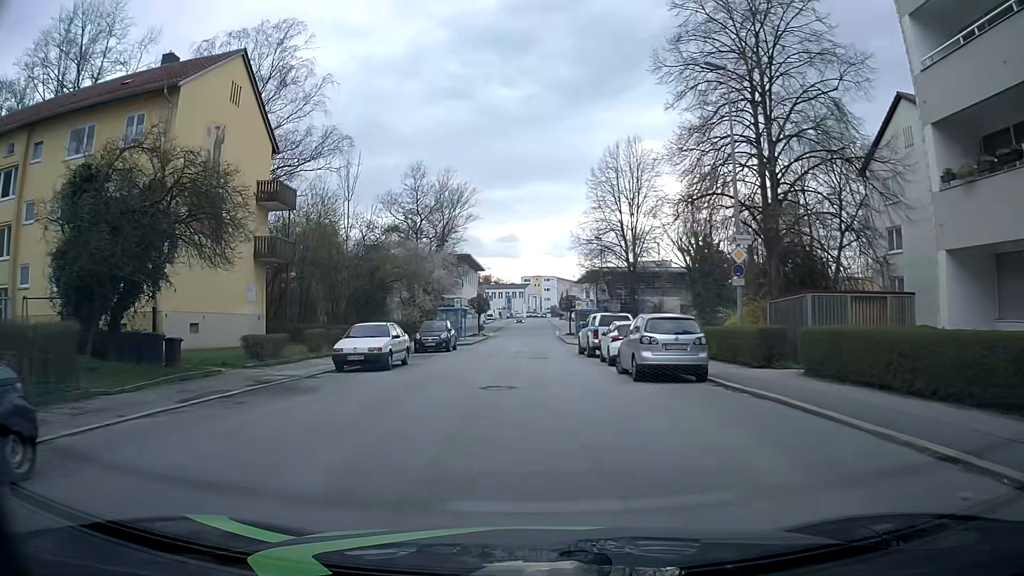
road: tertiary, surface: asphalt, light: Day
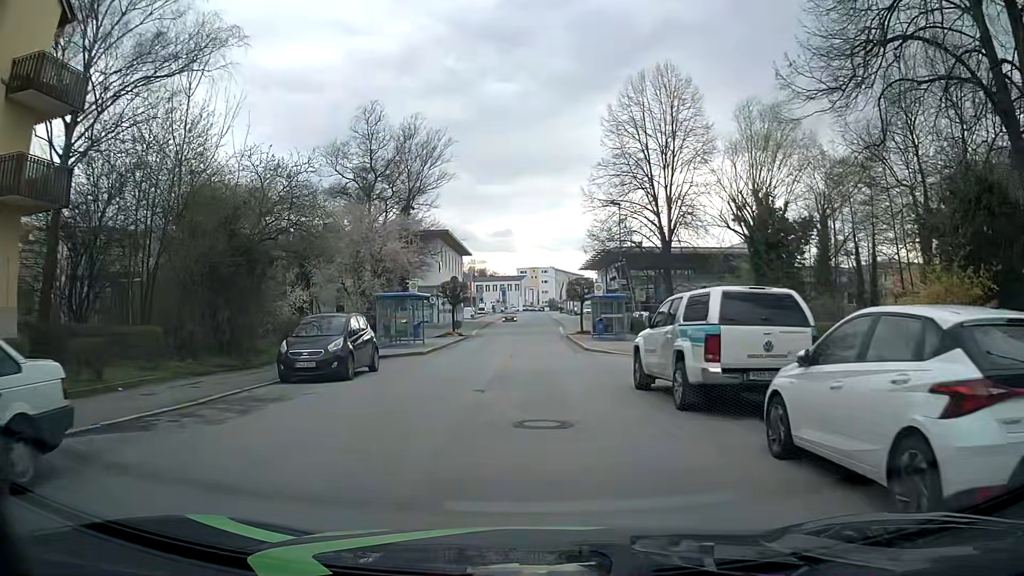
(+0.3, +18.0) m; +2°
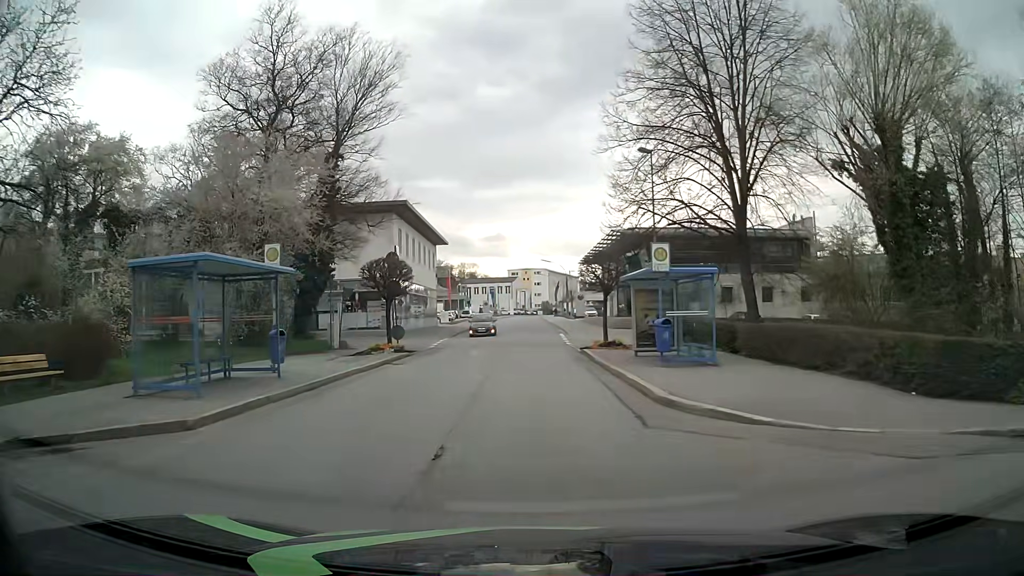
(-0.2, +18.1) m; 0°
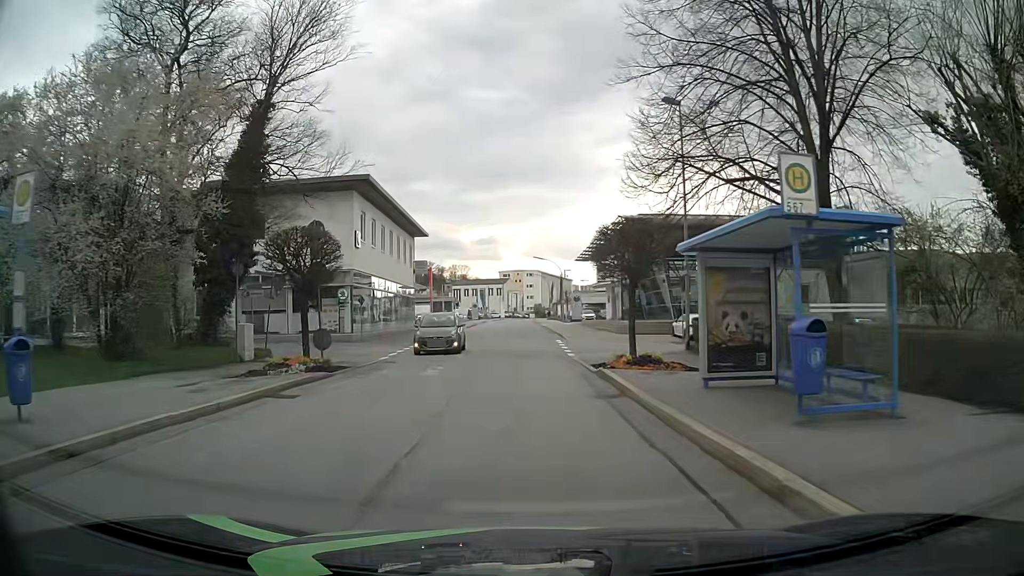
(0.0, +9.0) m; +1°
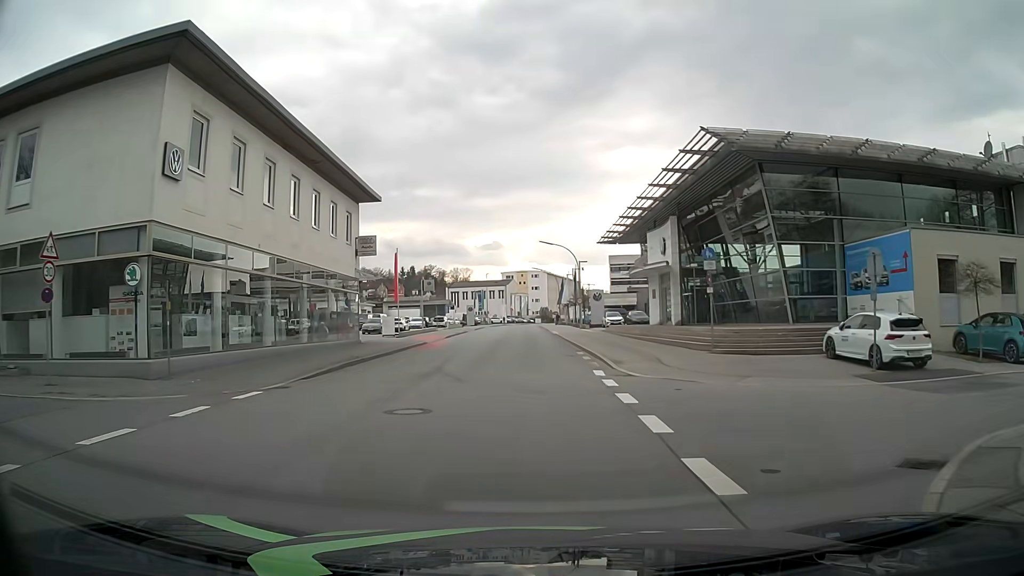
(-0.3, +22.1) m; -2°
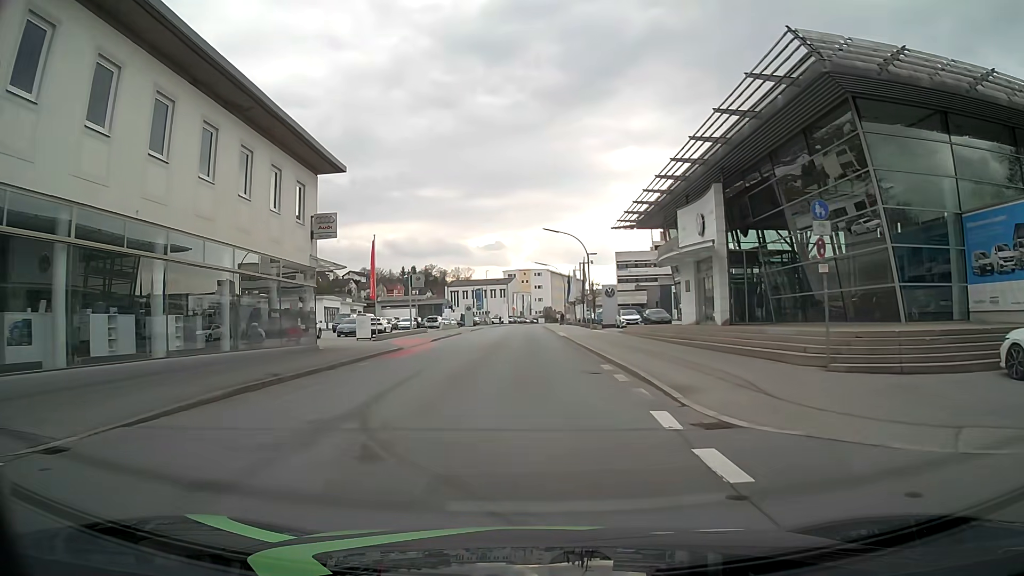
(+0.1, +8.9) m; 0°
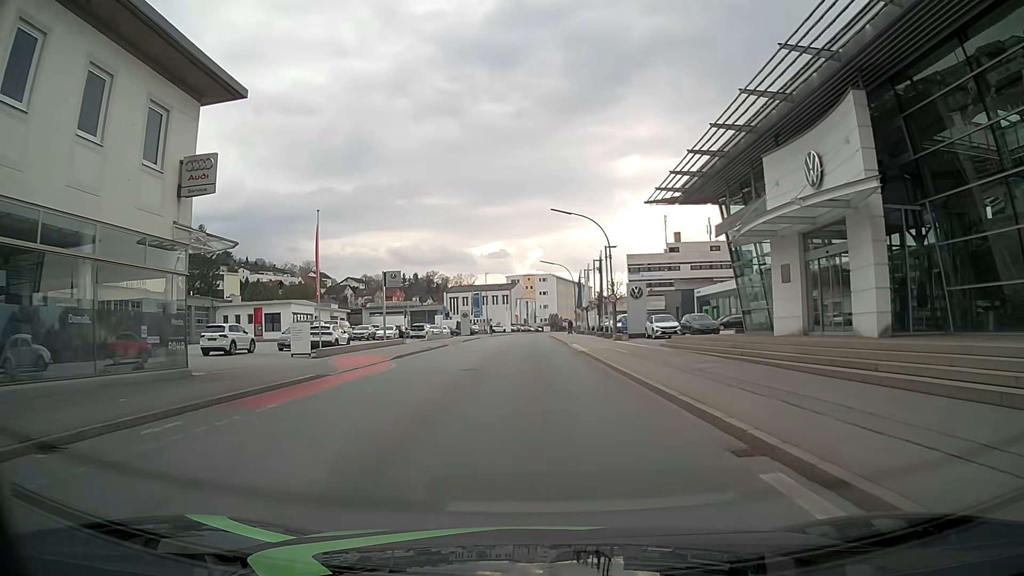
(+0.1, +13.4) m; 0°
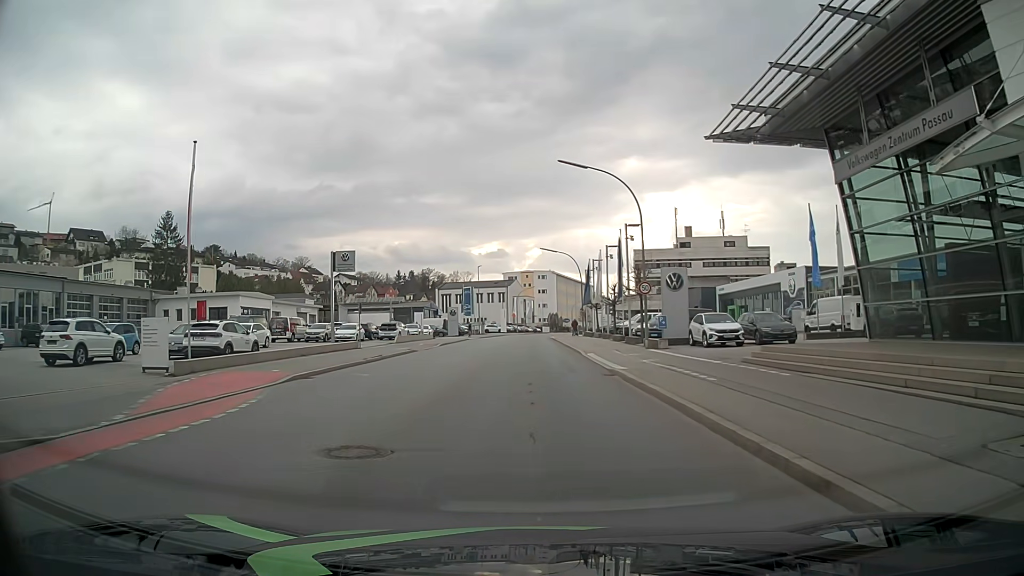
(0.0, +13.3) m; 0°
(0, +10) (0, +20) (0, +30) (0, +40) (-1, +50) (-1, +60) (-1, +70) (-1, +80) (0, +90) (0, +100) m
